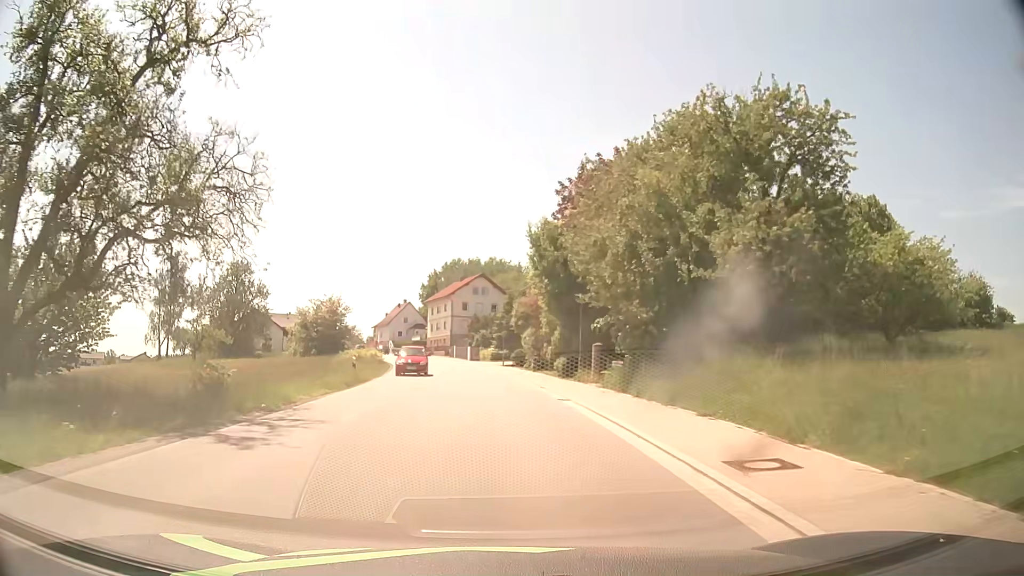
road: tertiary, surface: asphalt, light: Day
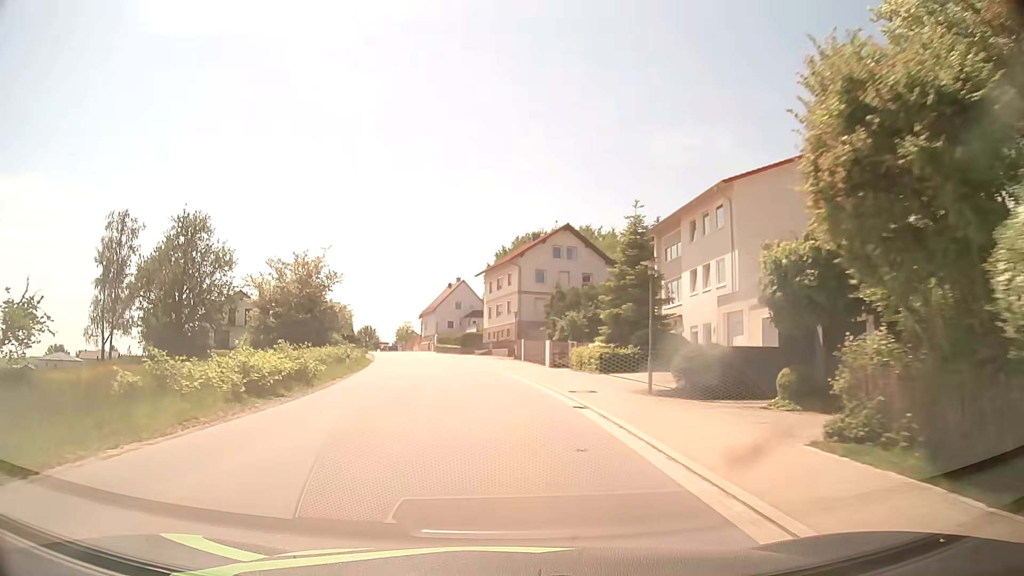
(-2.0, +38.3) m; -6°
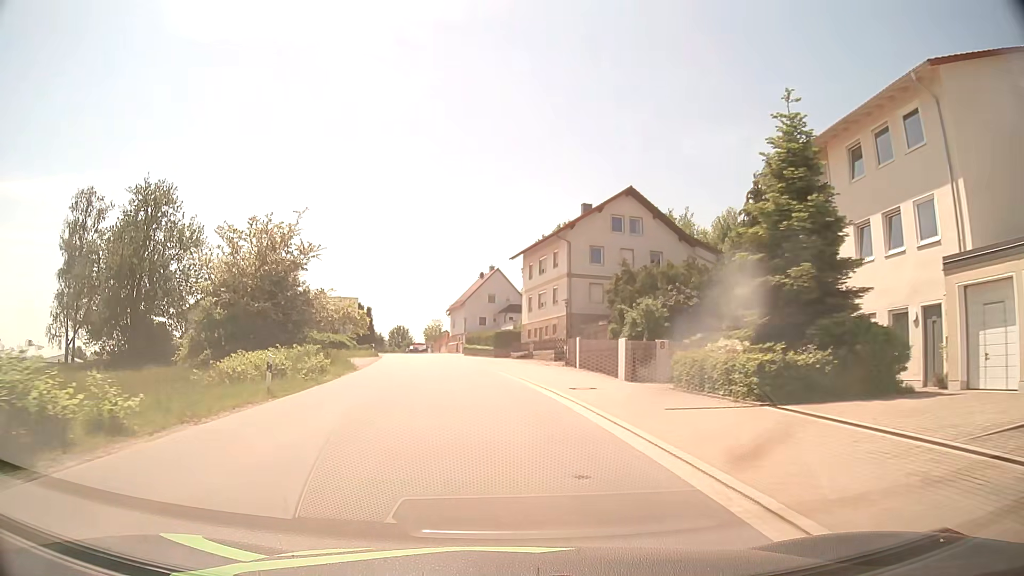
(-0.5, +15.3) m; -3°
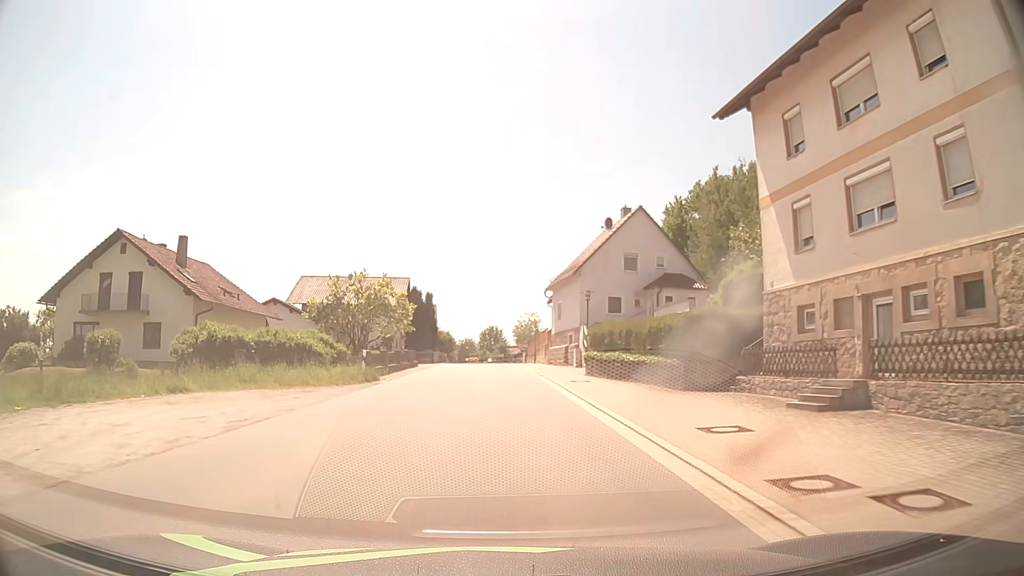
(-3.2, +37.8) m; -8°
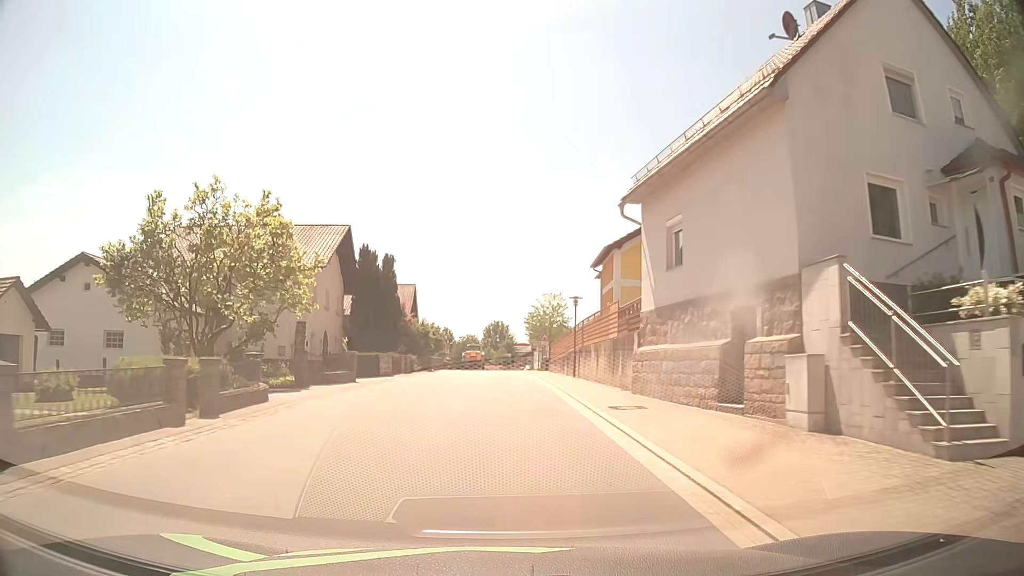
(-0.3, +30.5) m; -1°
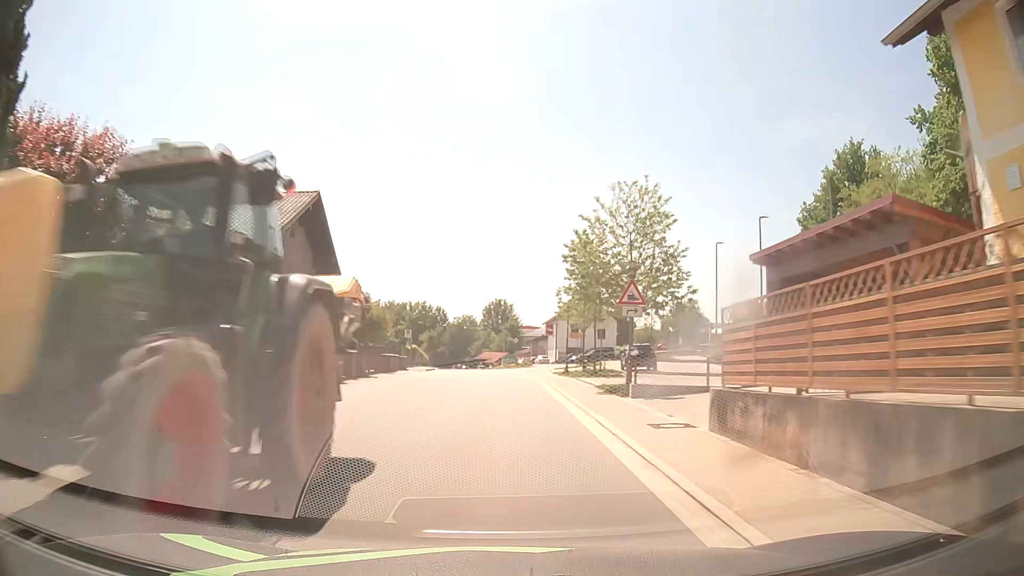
(+0.1, +38.5) m; 0°
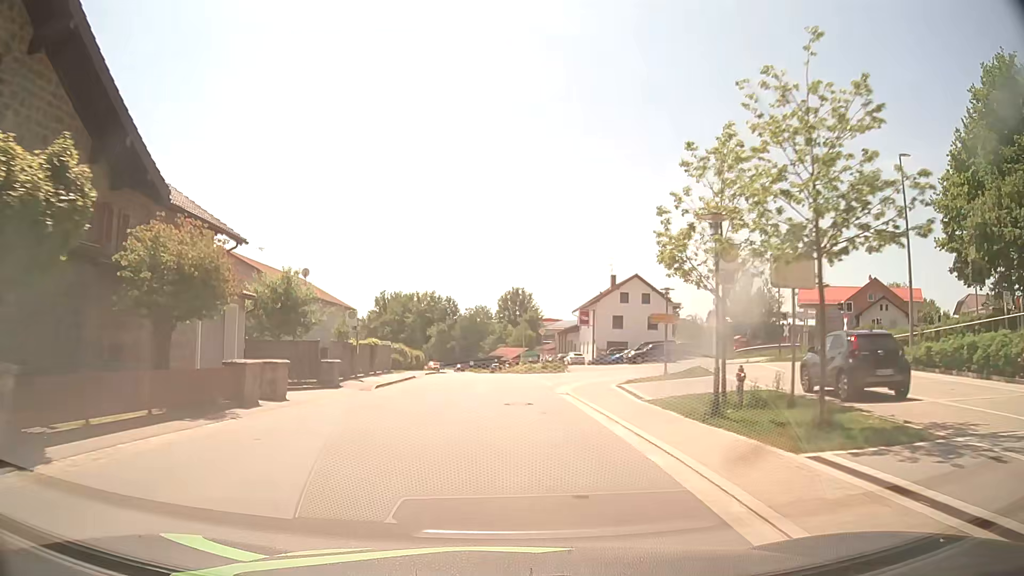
(-0.3, +23.4) m; -2°
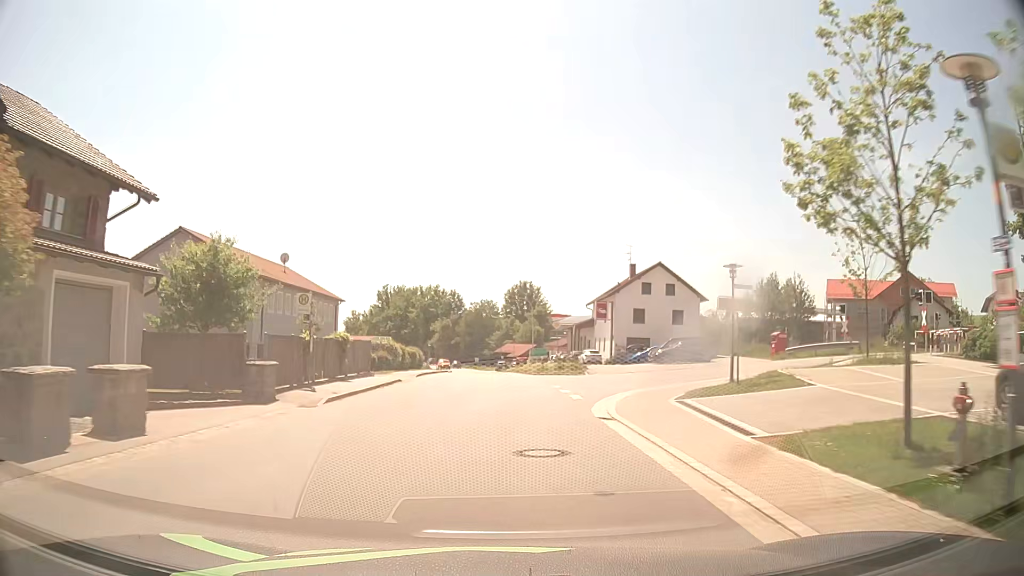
(0.0, +7.8) m; 0°
(0, +10) (0, +20) (0, +30) (0, +40) (0, +50) (-1, +60) (-1, +70) (-1, +80) (-2, +90) (-3, +100) m
